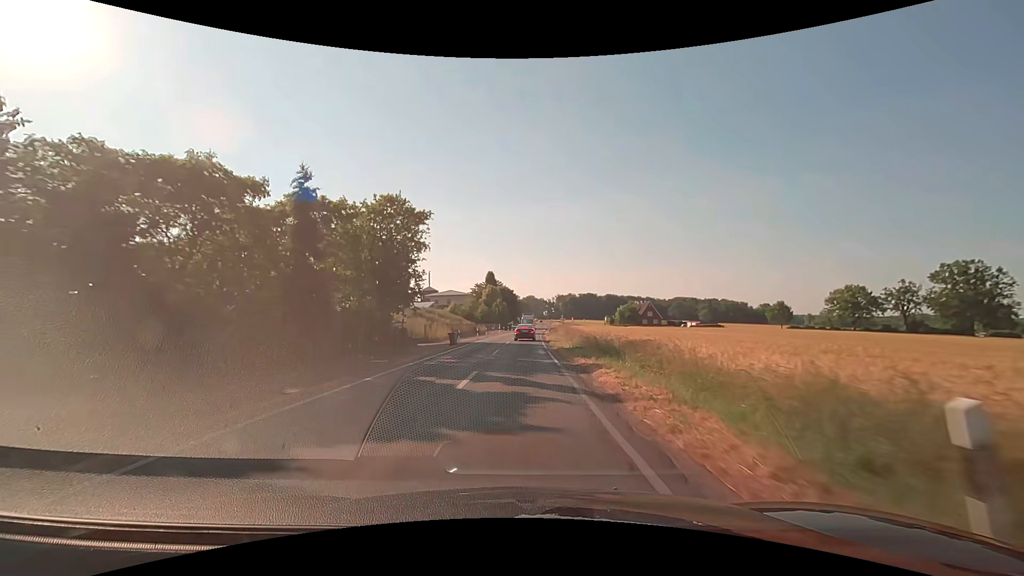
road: secondary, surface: asphalt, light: Day
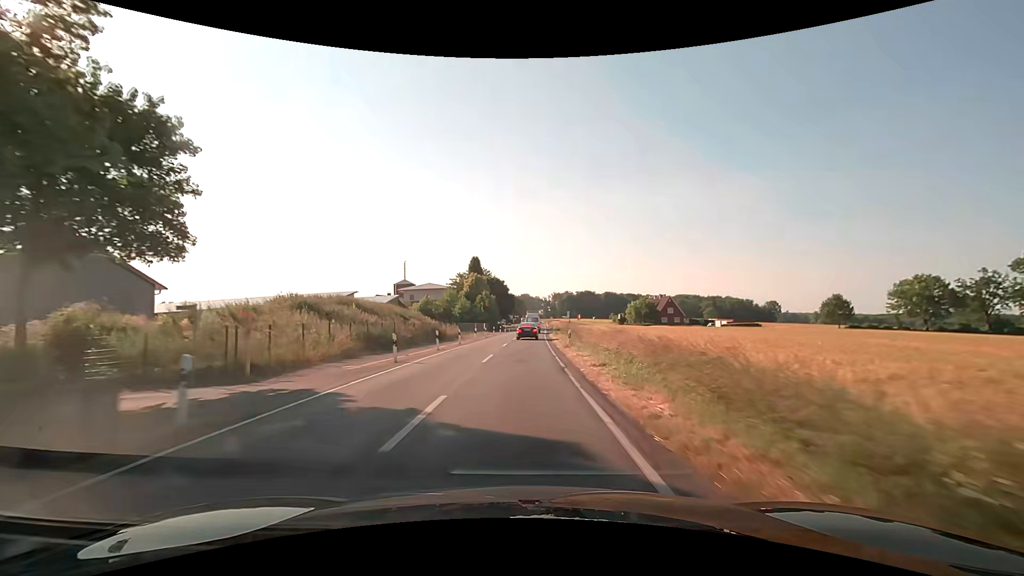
(+0.2, +29.5) m; +1°
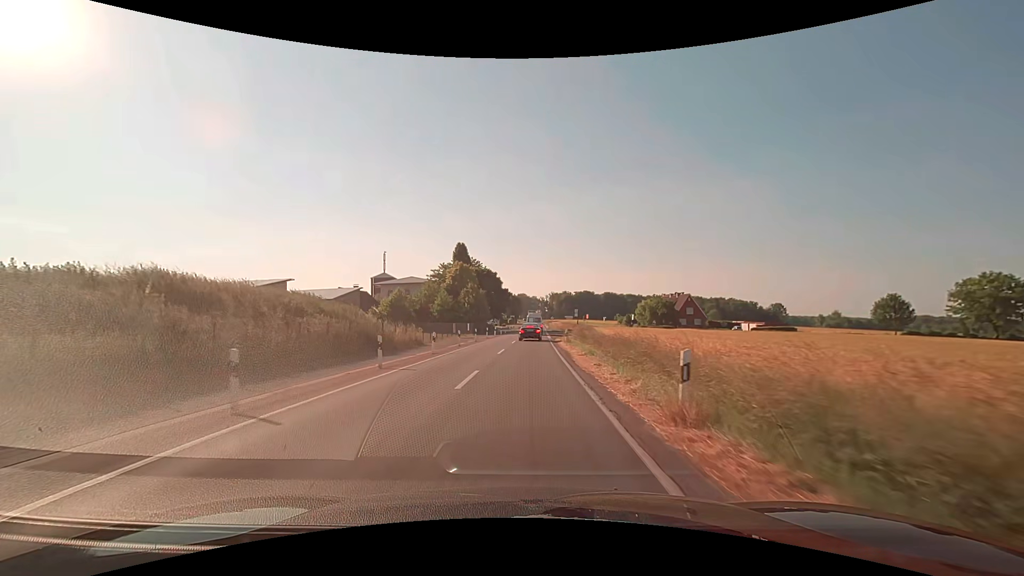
(0.0, +19.0) m; 0°
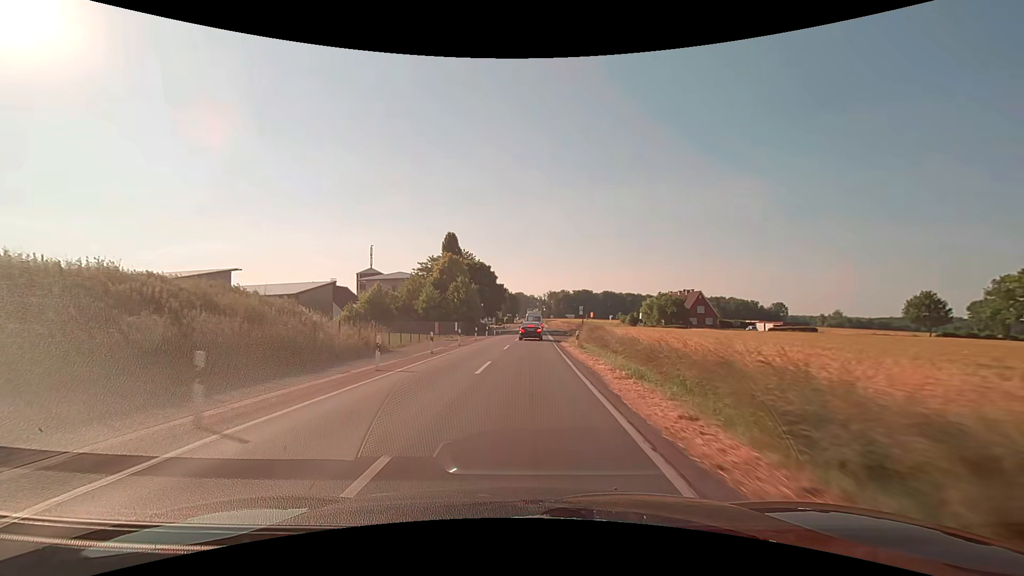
(0.0, +9.2) m; 0°
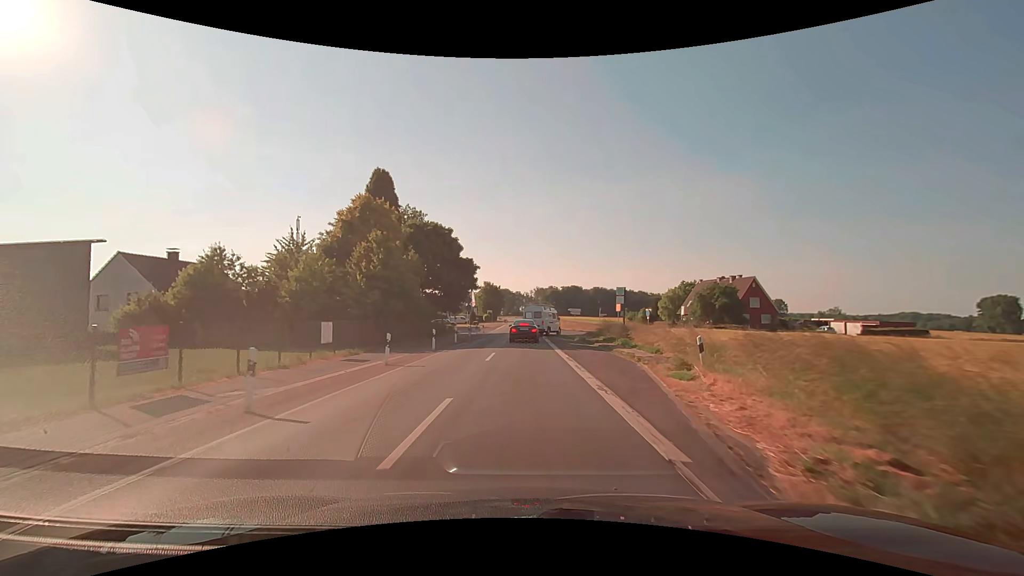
(+0.5, +32.3) m; +2°
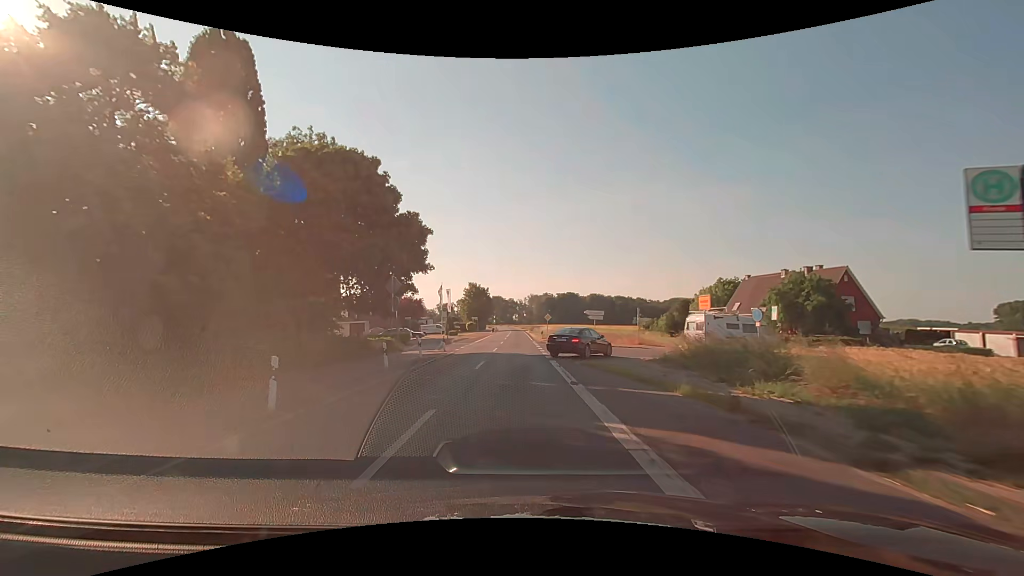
(+0.2, +24.3) m; +1°
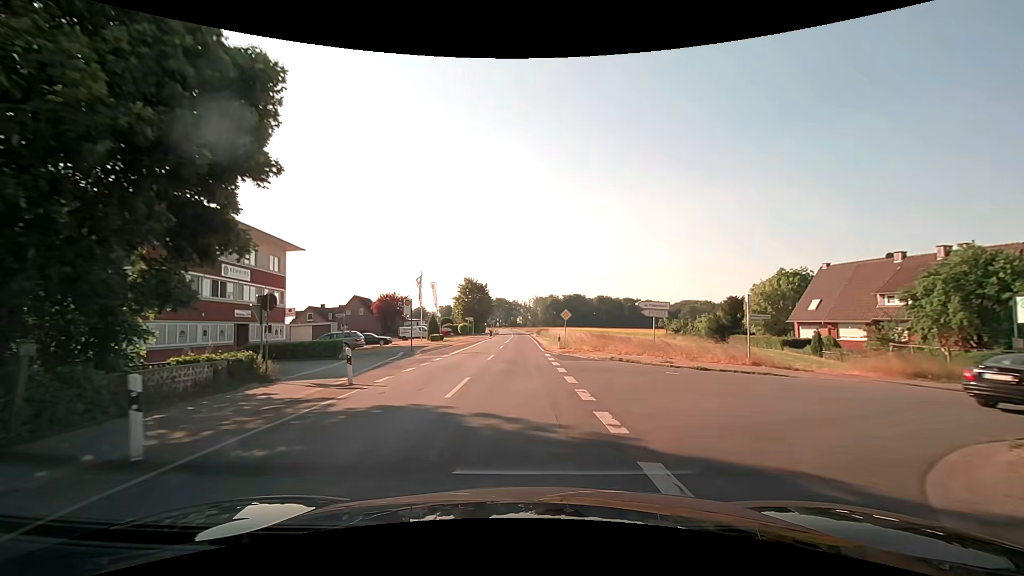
(-0.1, +18.6) m; -1°
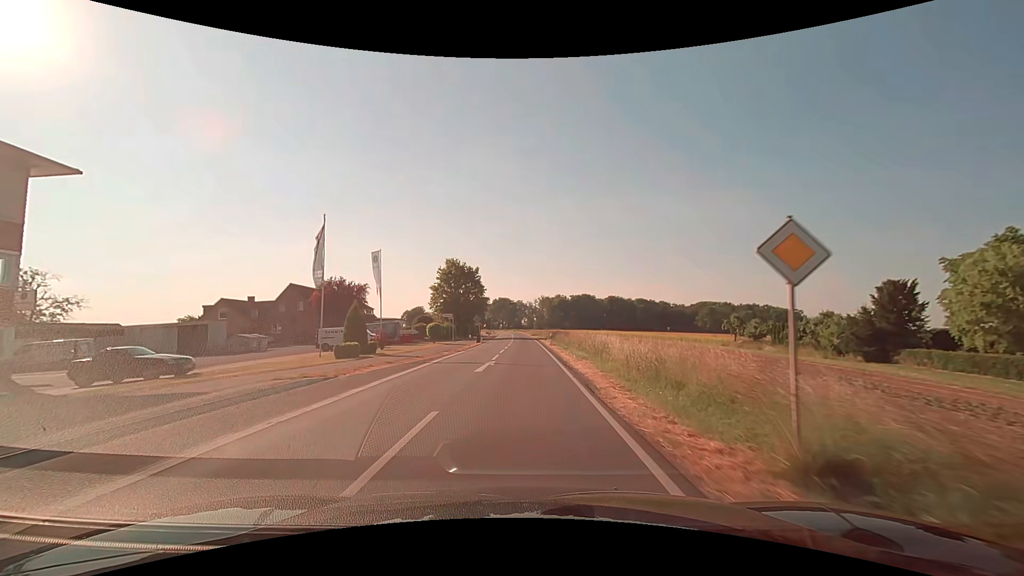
(0.0, +30.6) m; 0°
(0, +10) (0, +20) (0, +30) (0, +40) (0, +50) (0, +60) (0, +70) (0, +80) (-1, +90) (-1, +100) m
